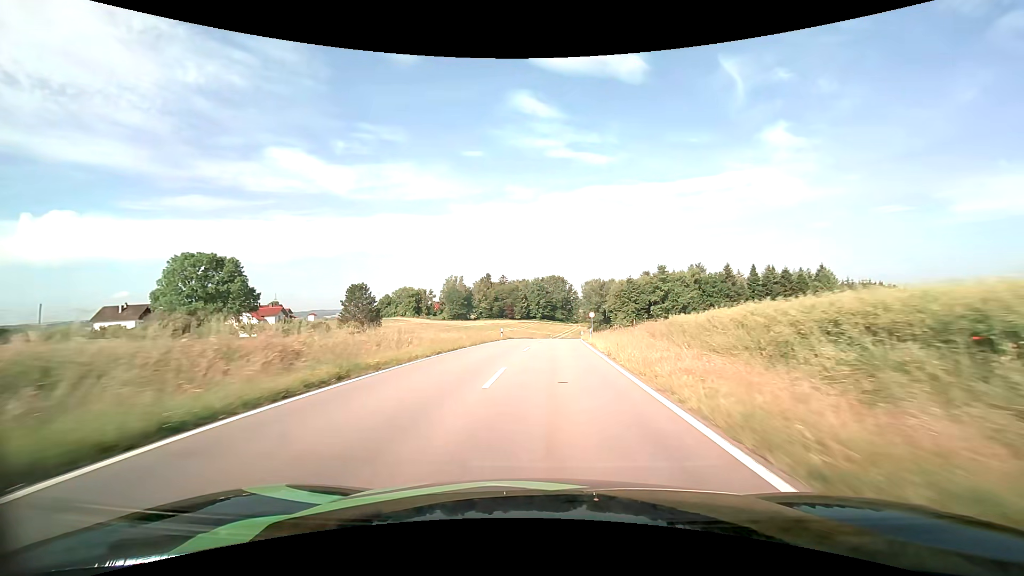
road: tertiary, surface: asphalt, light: Day
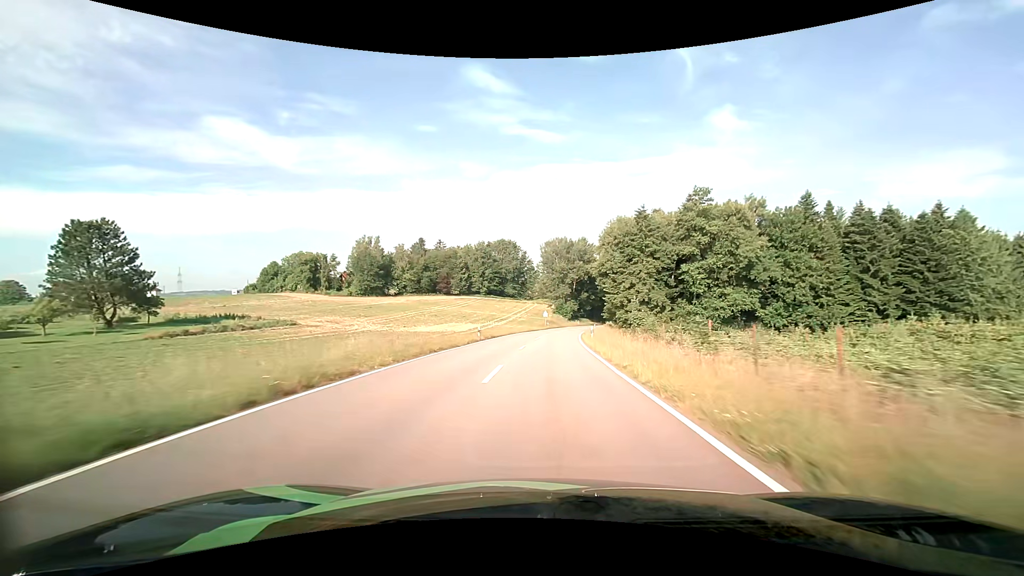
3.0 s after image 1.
(+3.1, +60.9) m; +6°
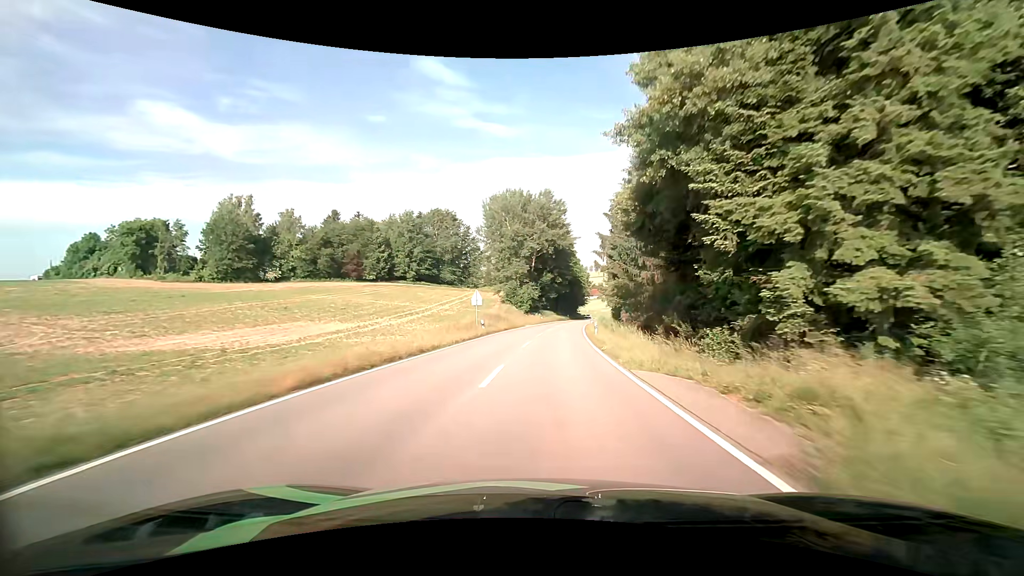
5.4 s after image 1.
(+2.0, +50.2) m; +5°
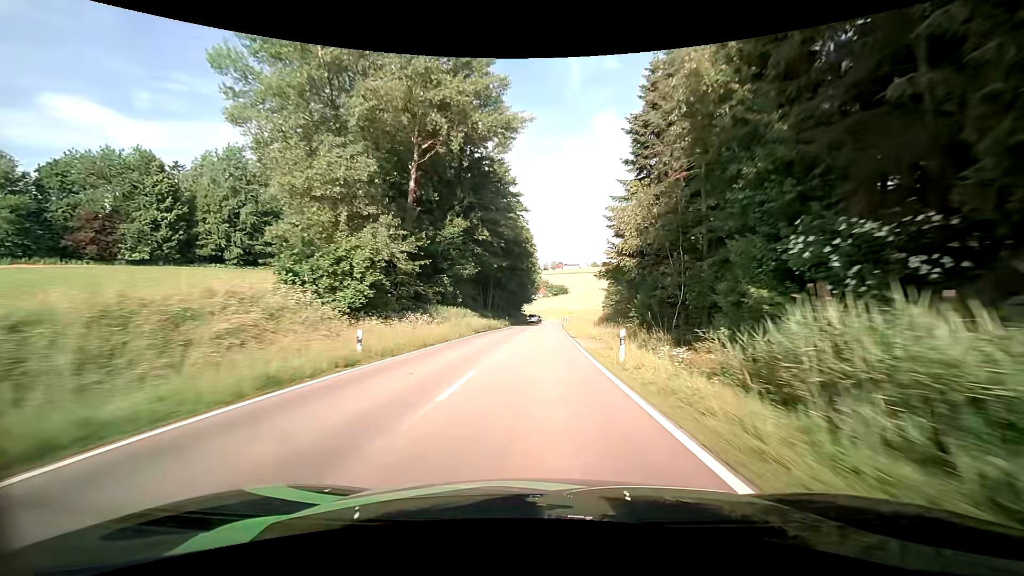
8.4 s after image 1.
(+4.0, +63.0) m; +7°
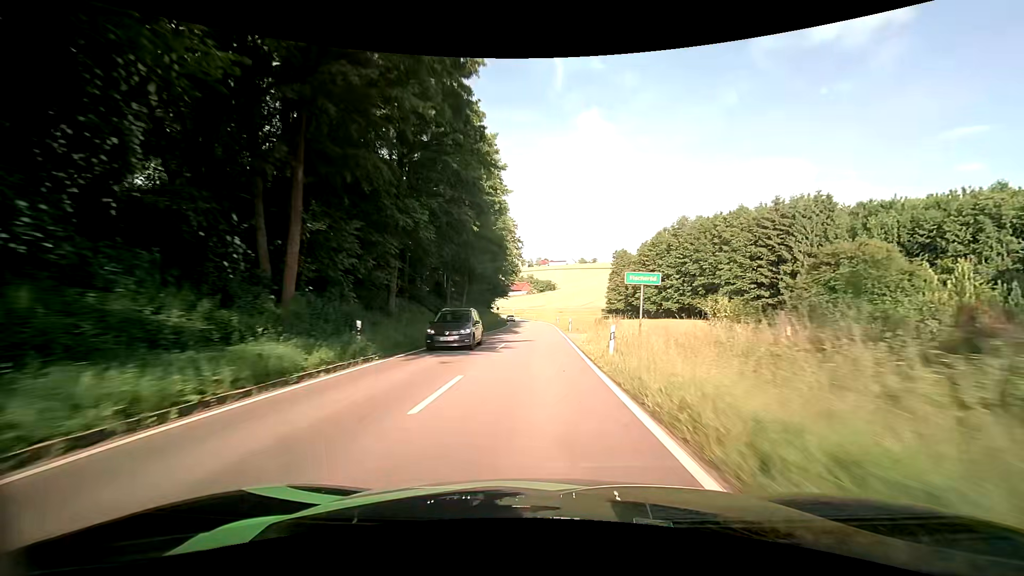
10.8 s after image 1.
(+1.1, +49.8) m; +2°
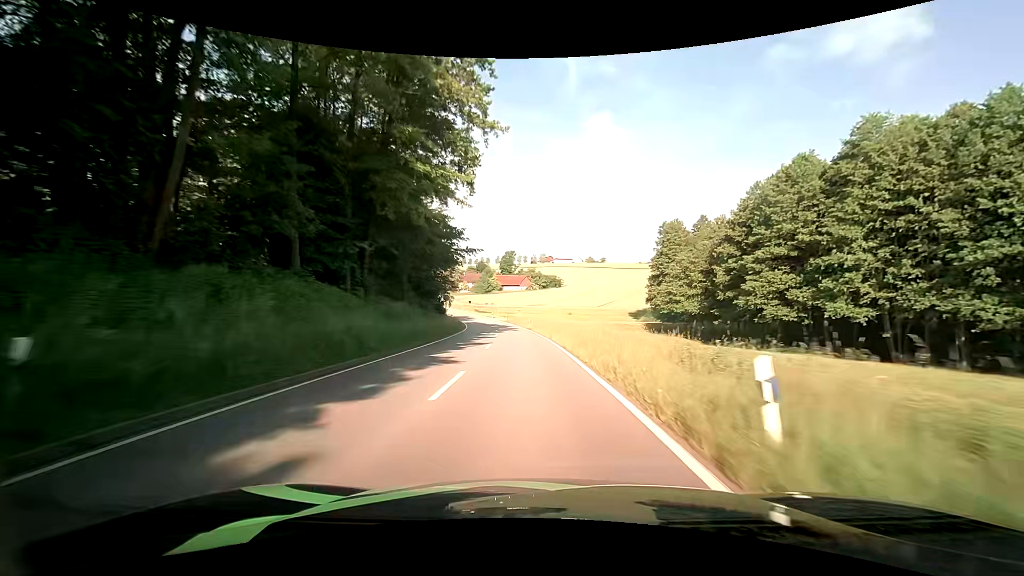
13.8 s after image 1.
(+0.1, +60.7) m; 0°
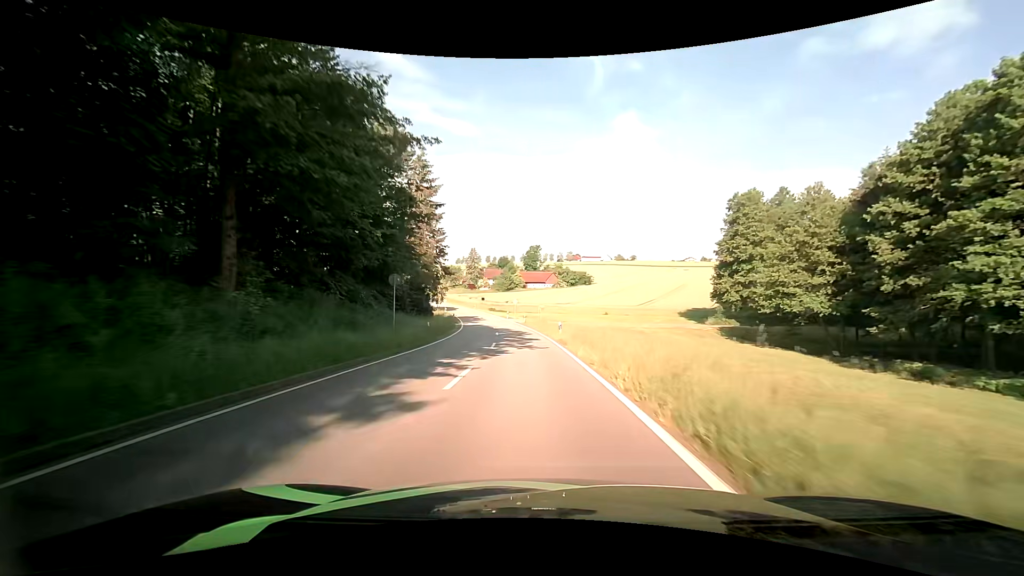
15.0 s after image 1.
(-0.6, +24.2) m; -3°
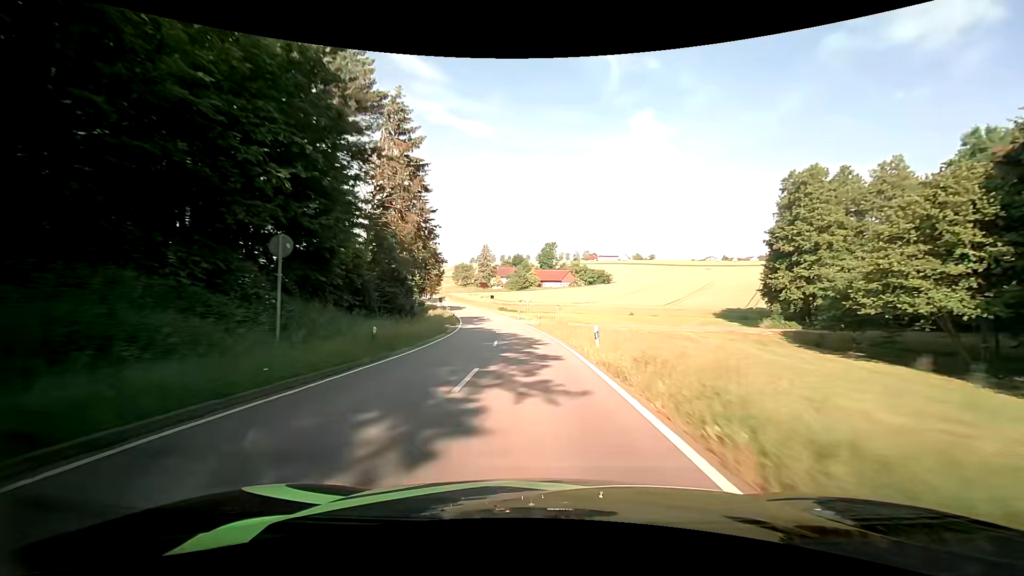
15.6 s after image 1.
(-0.2, +12.2) m; -2°
(0, +10) (0, +20) (-1, +30) (-2, +40) (-3, +50) (-5, +60) (-7, +70) (-9, +79) (-11, +89) (-14, +99) m
